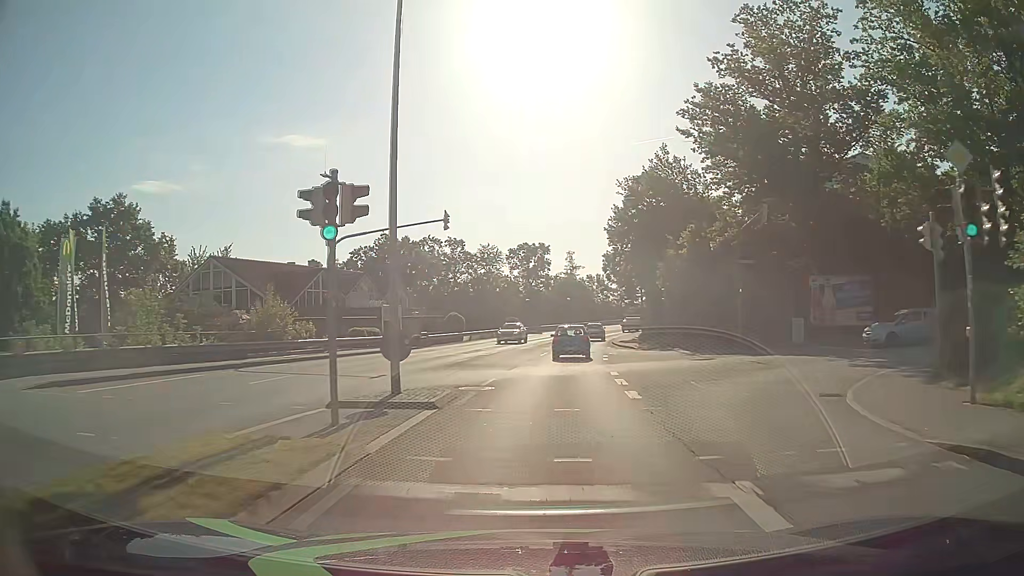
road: tertiary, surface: asphalt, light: Day
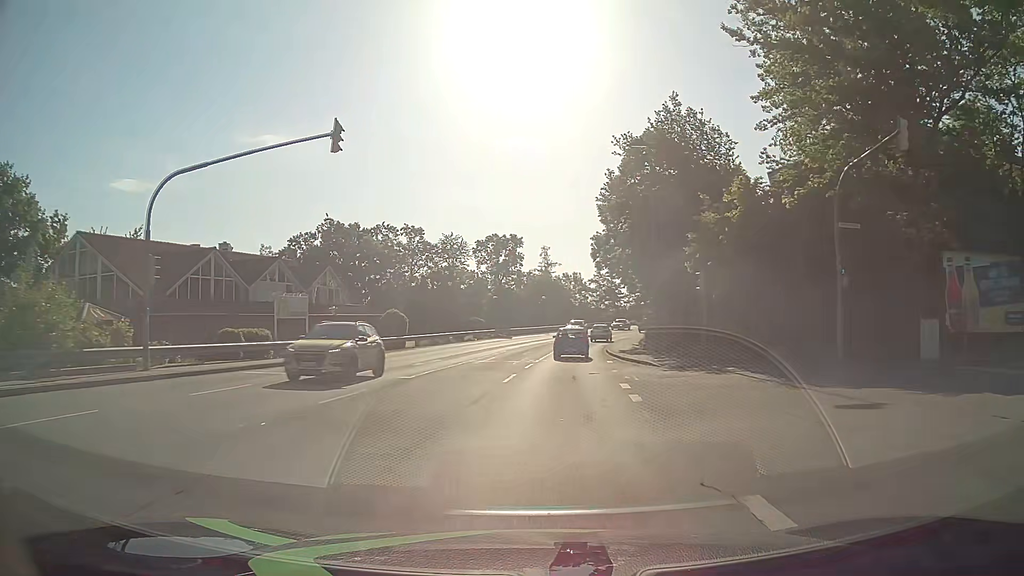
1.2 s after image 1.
(+0.4, +14.7) m; +3°
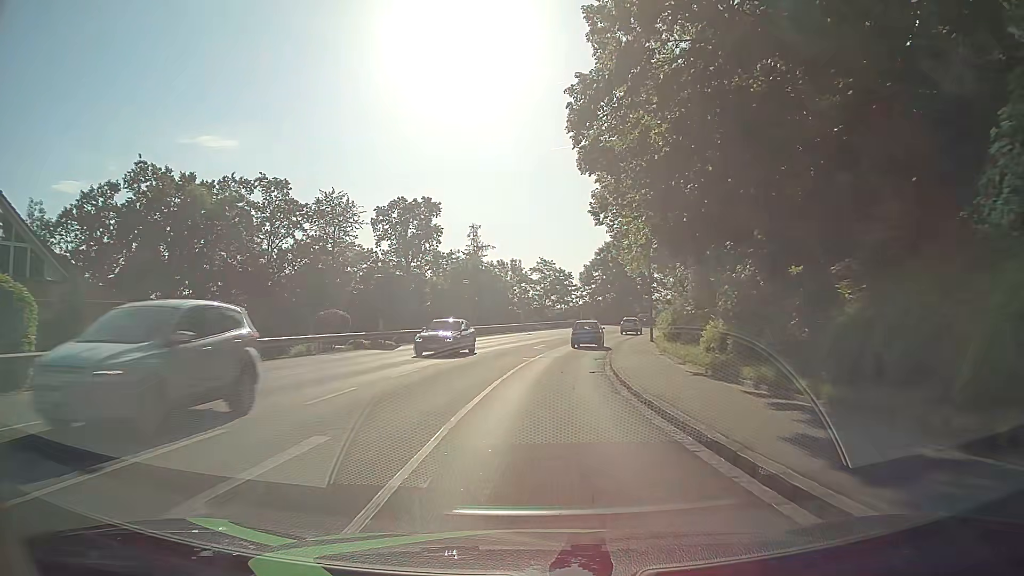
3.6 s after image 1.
(+1.3, +30.9) m; +6°
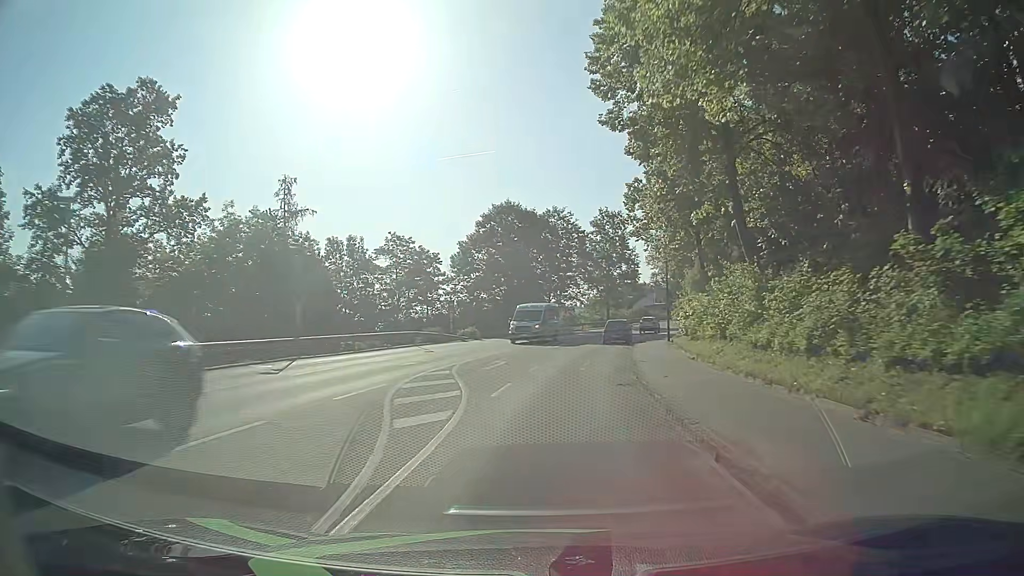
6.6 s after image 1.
(+3.1, +40.1) m; +10°
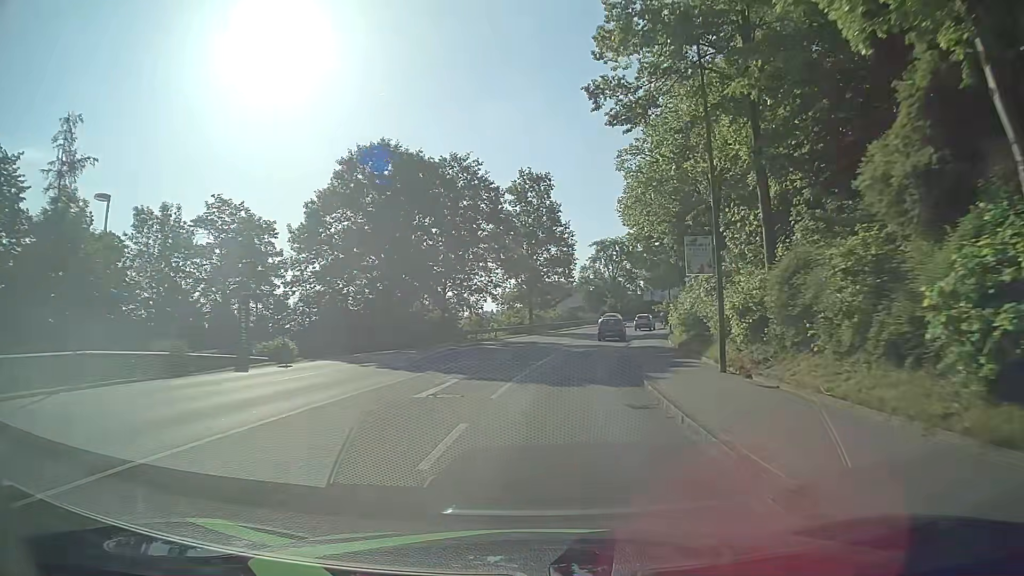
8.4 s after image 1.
(+1.6, +24.4) m; +8°
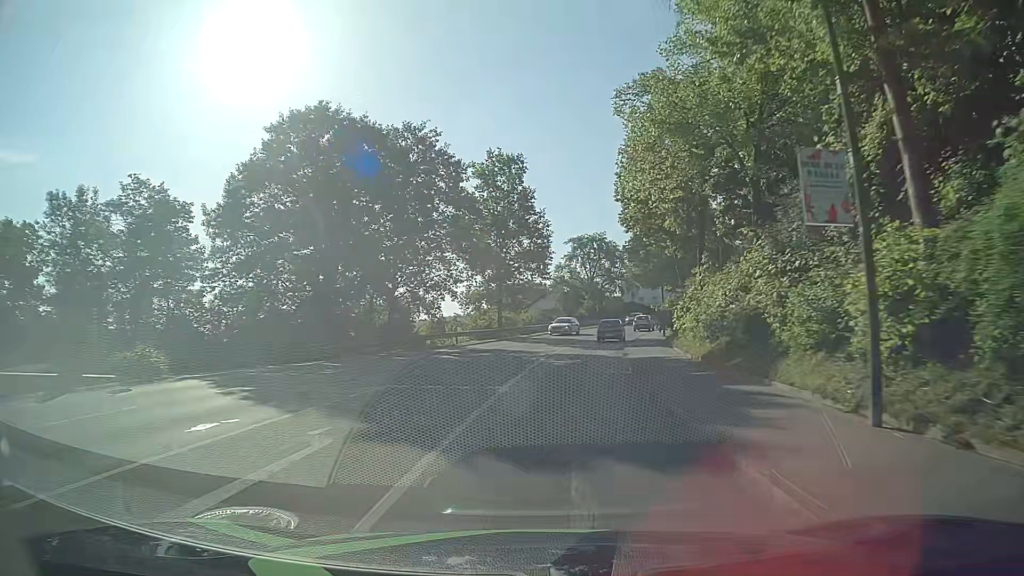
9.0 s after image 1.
(+0.1, +8.2) m; +2°
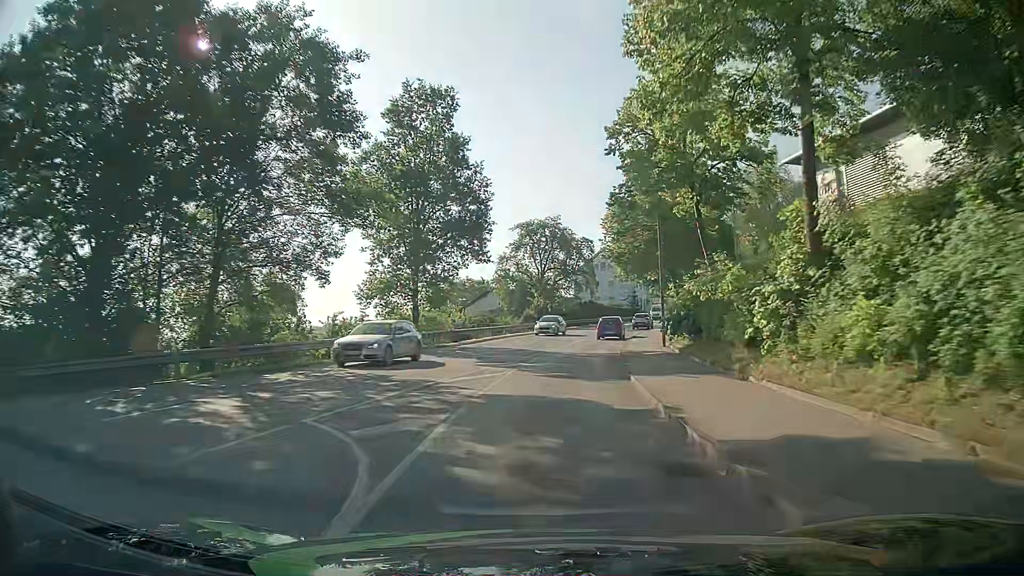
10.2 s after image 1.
(+0.7, +16.4) m; +5°
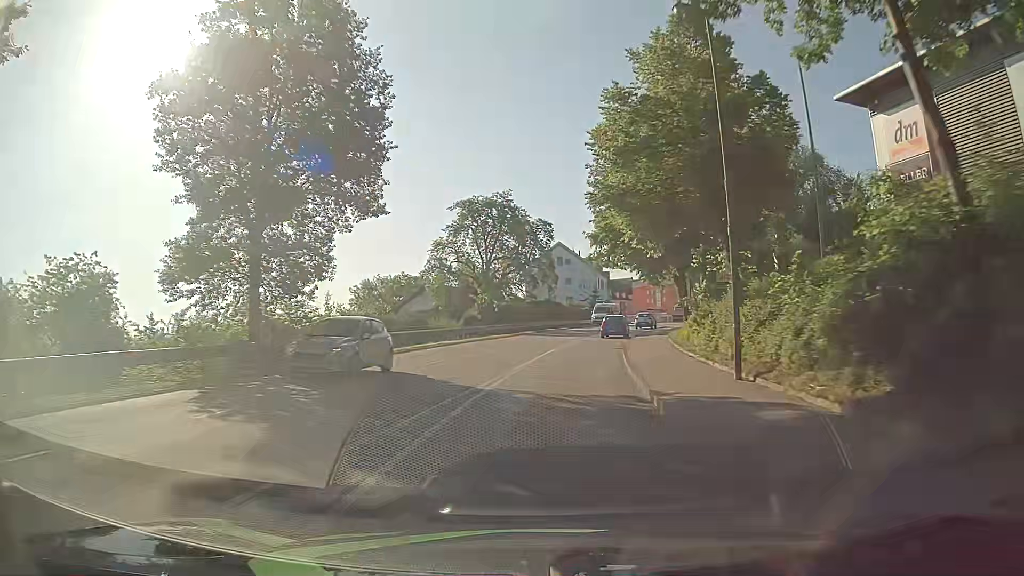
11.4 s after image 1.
(+0.5, +16.4) m; +3°
(0, +10) (+1, +20) (+2, +30) (+4, +40) (+7, +49) (+9, +59) (+13, +68) (+16, +78) (+19, +87) (+23, +97) m
